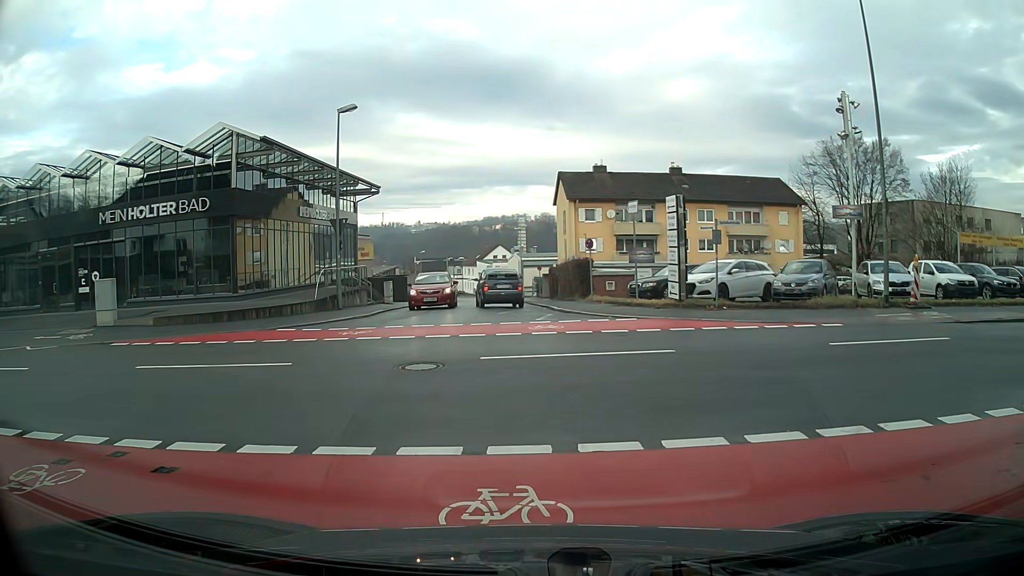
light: Day
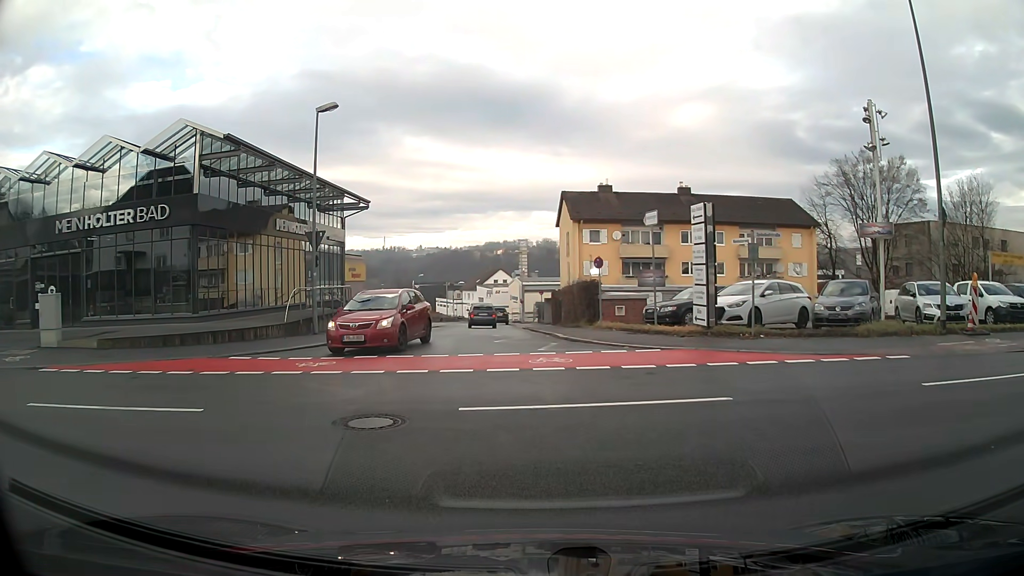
(0.0, +3.1) m; 0°
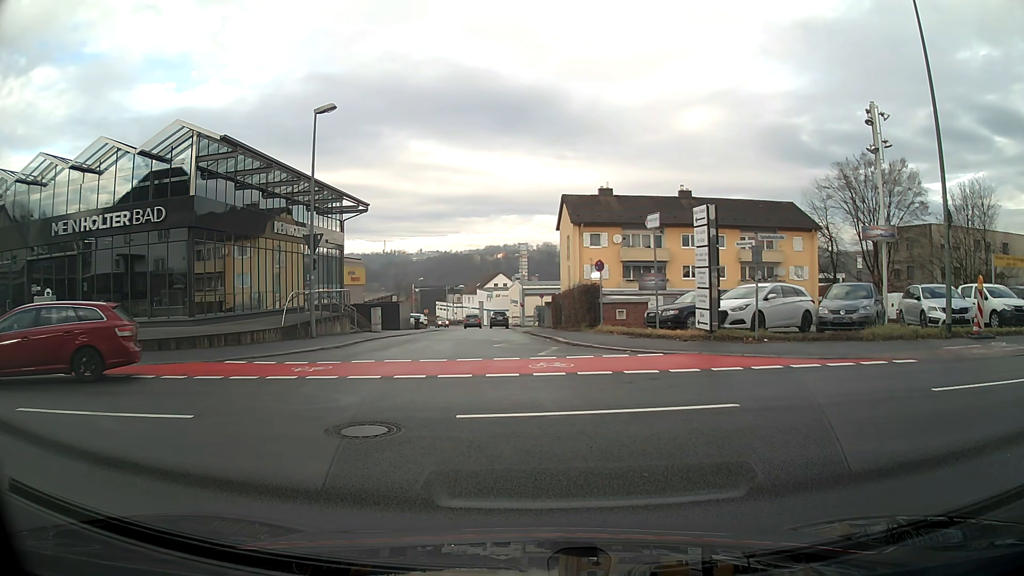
(0.0, +0.4) m; 0°
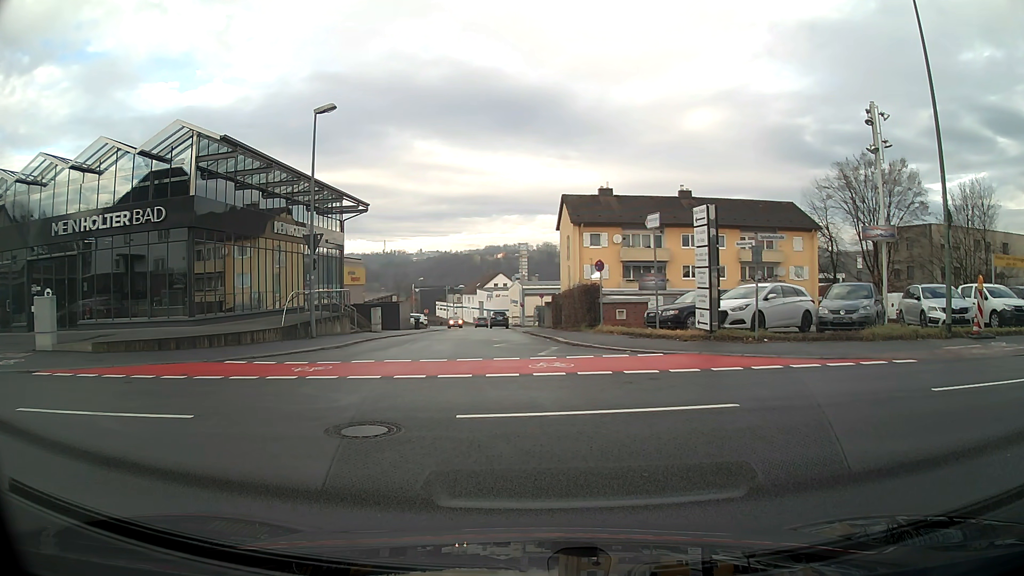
(0.0, 0.0) m; 0°
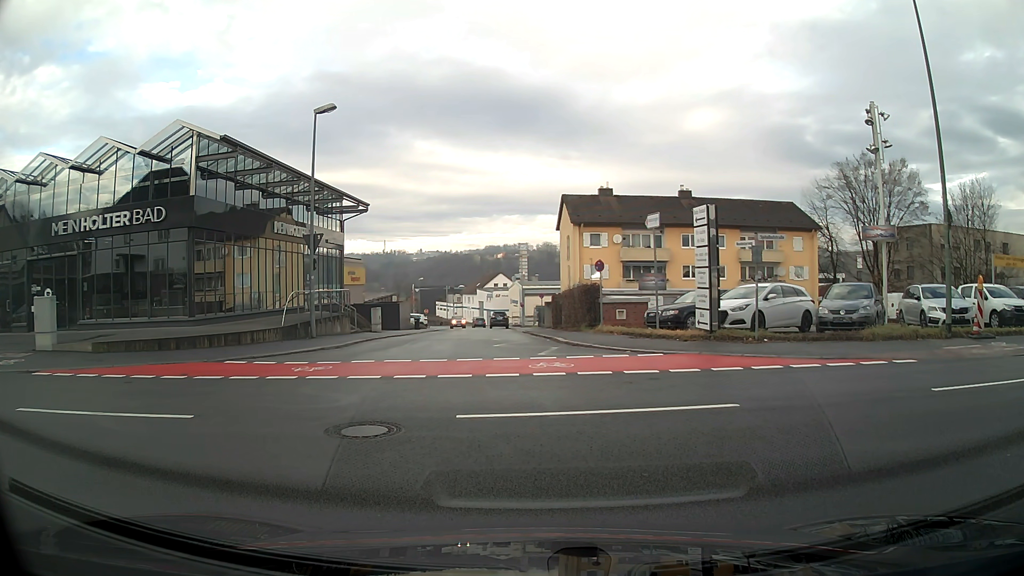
(0.0, 0.0) m; 0°
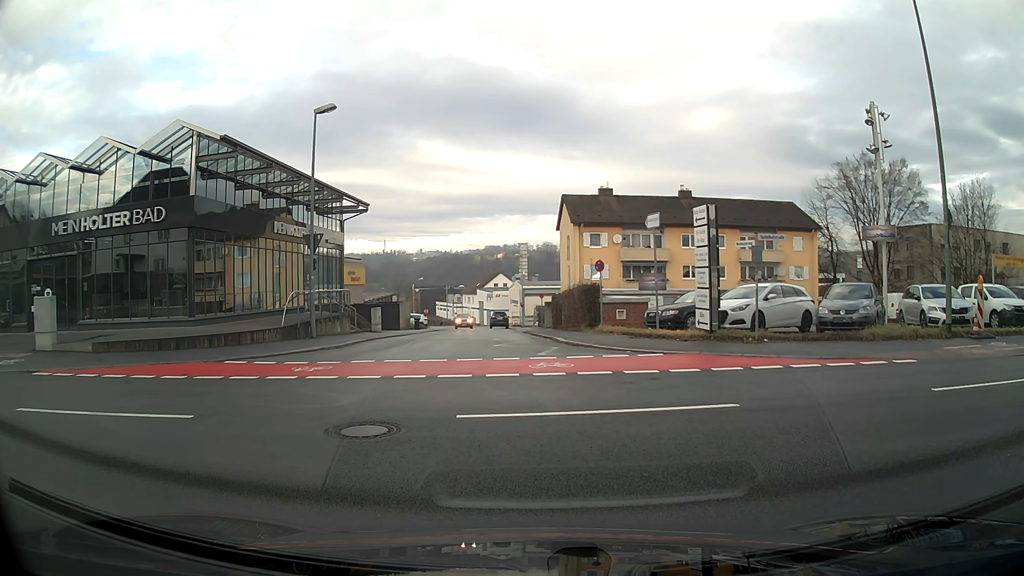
(0.0, 0.0) m; 0°
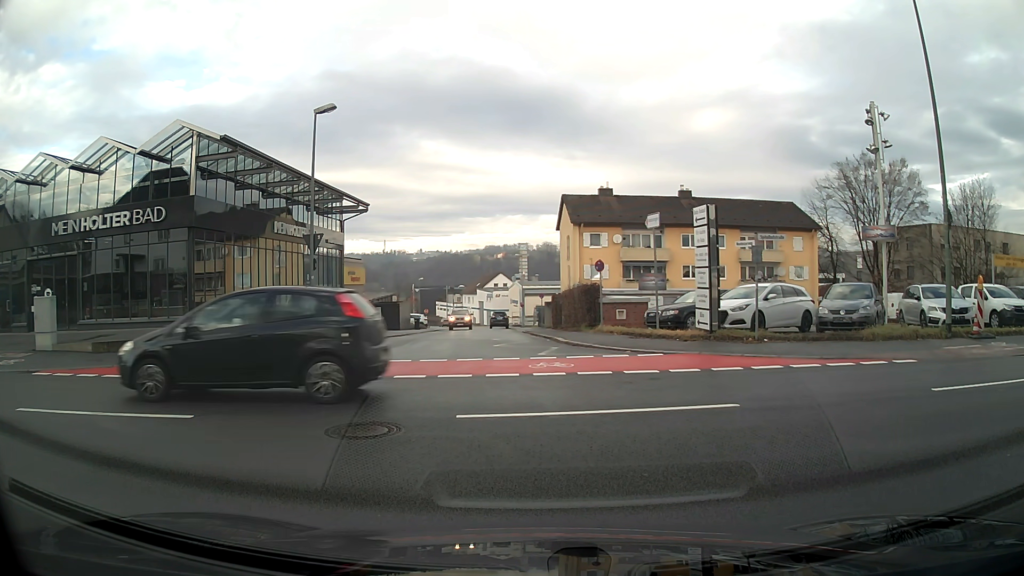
(0.0, 0.0) m; 0°
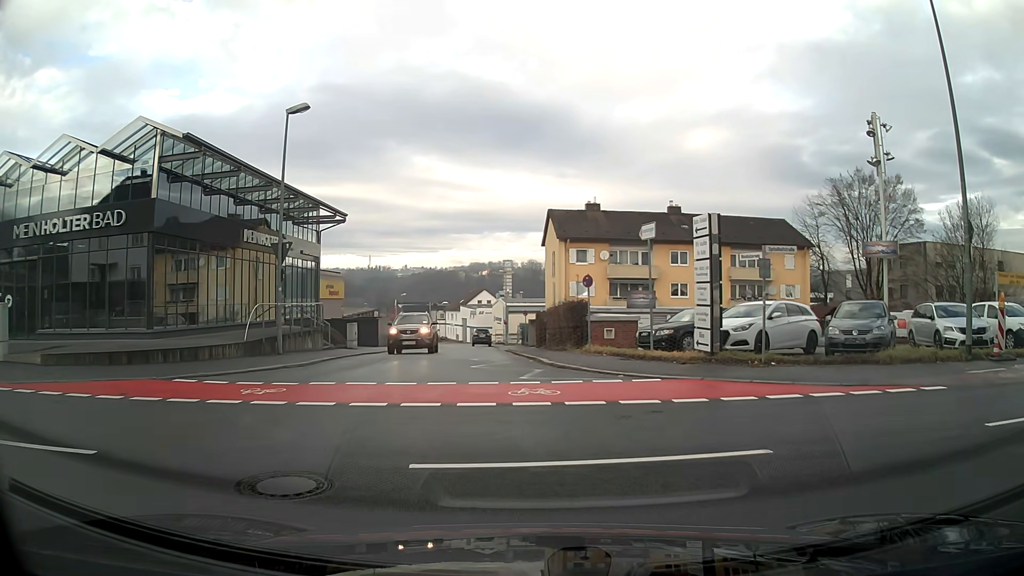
(0.0, +1.8) m; +2°
(0, +10) (-1, +20) (-2, +30) (-4, +40) (-6, +50) (-8, +59) (-9, +69) (-9, +79) (-10, +89) (-12, +99) m
